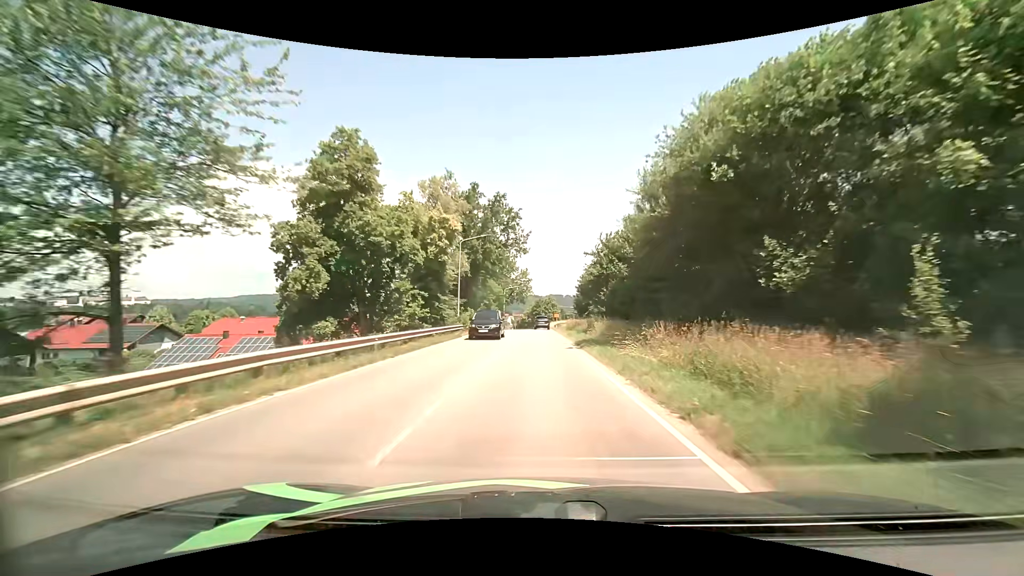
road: tertiary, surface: asphalt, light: Day
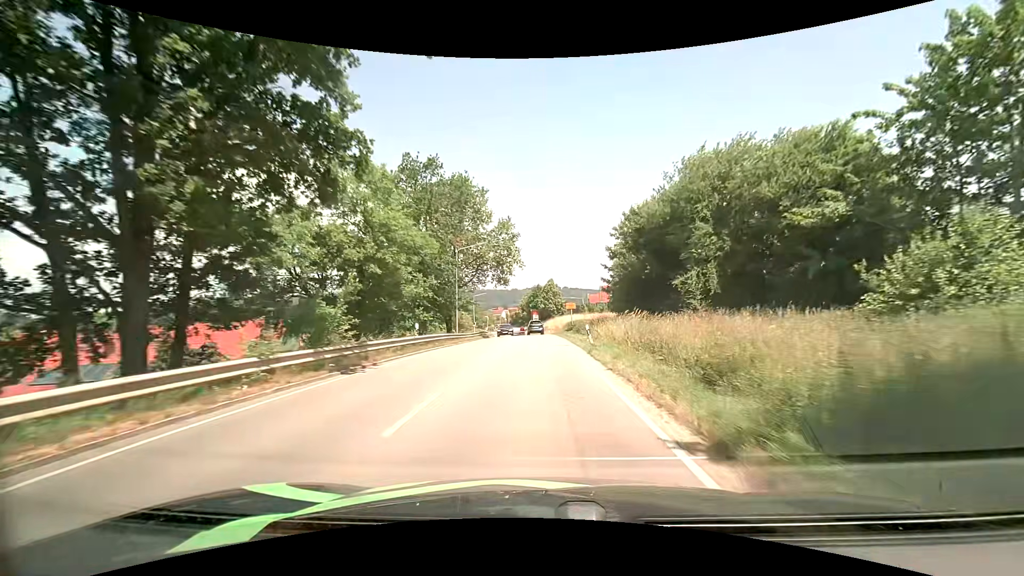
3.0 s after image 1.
(0.0, +46.6) m; 0°
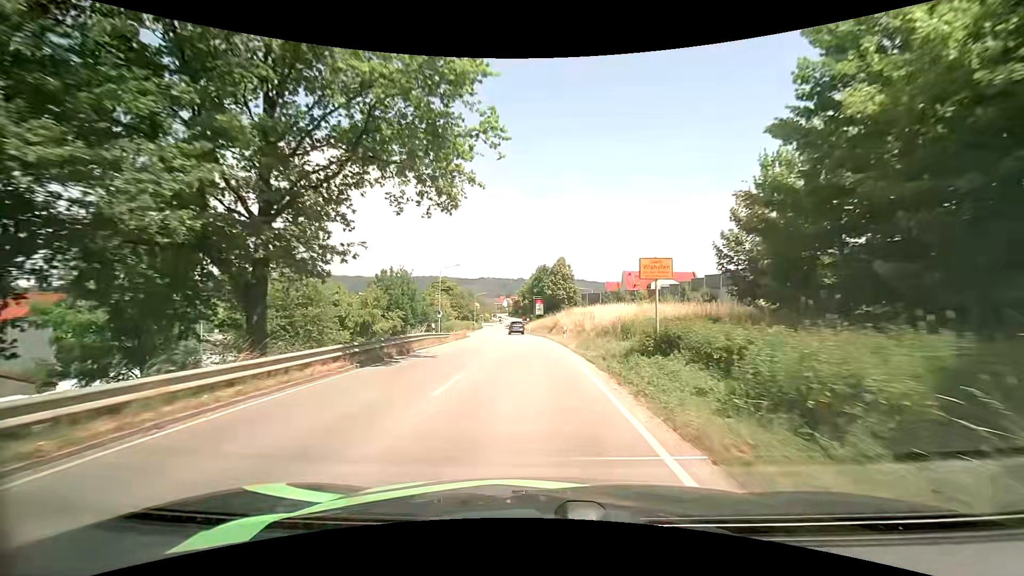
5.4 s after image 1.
(+0.1, +33.0) m; 0°
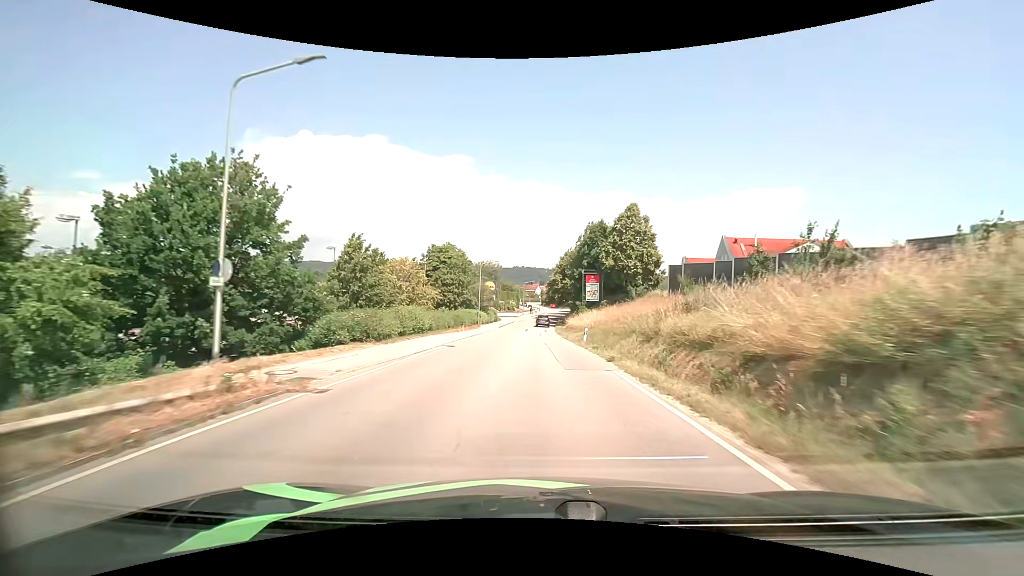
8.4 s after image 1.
(-1.9, +42.2) m; -4°
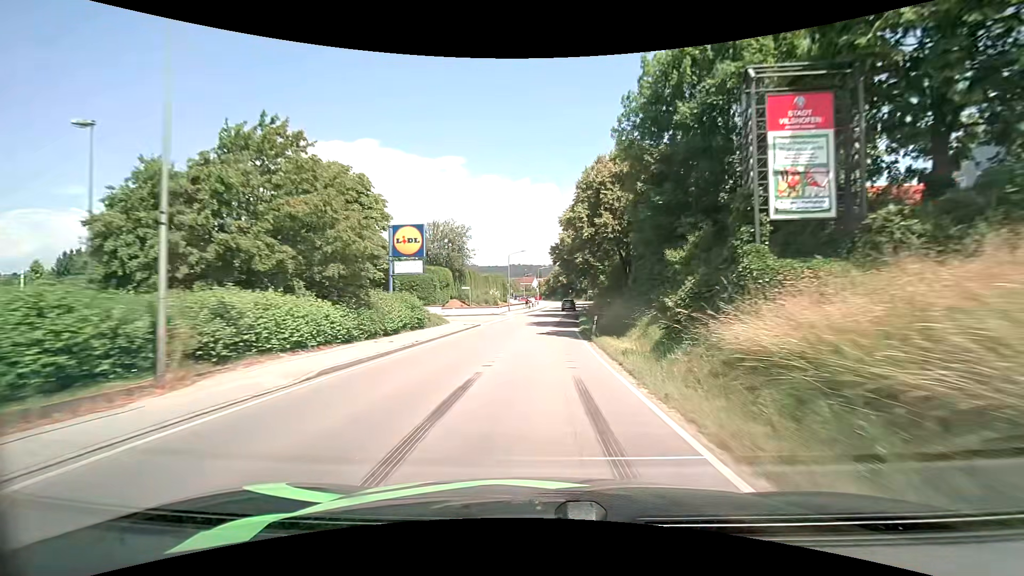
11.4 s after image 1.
(0.0, +47.3) m; 0°
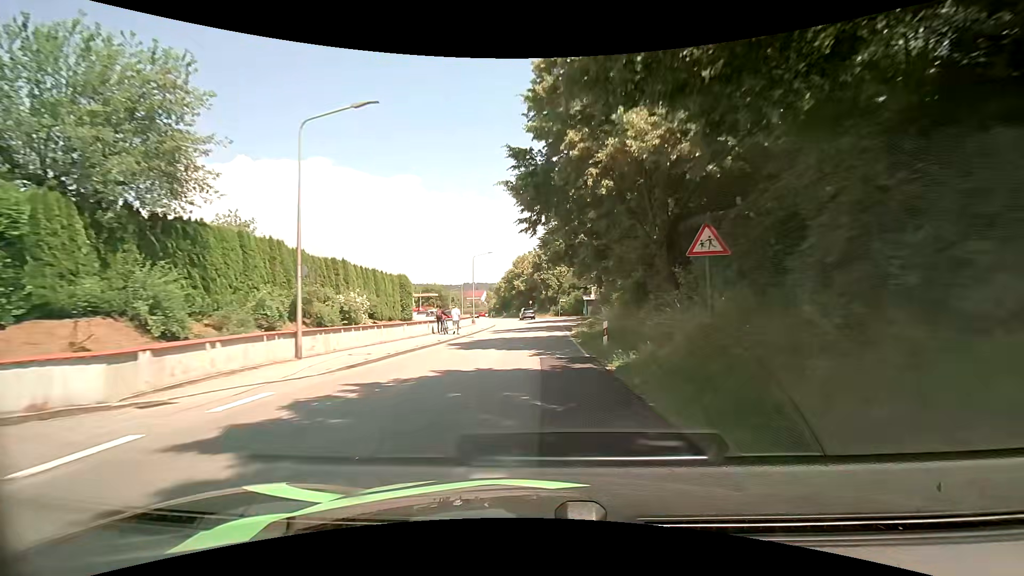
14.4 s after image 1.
(+1.9, +46.8) m; +5°
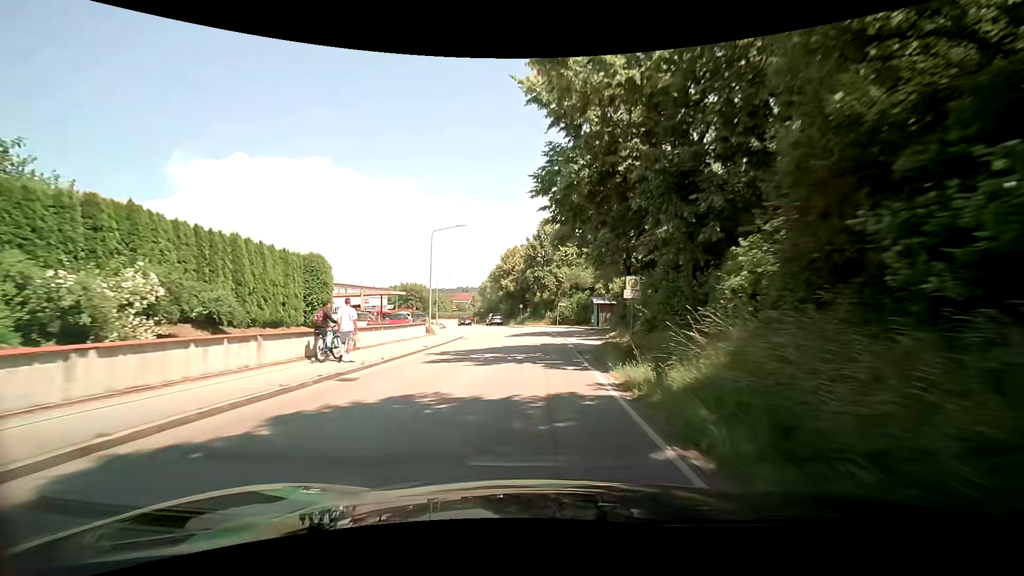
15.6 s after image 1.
(+0.1, +18.0) m; +1°
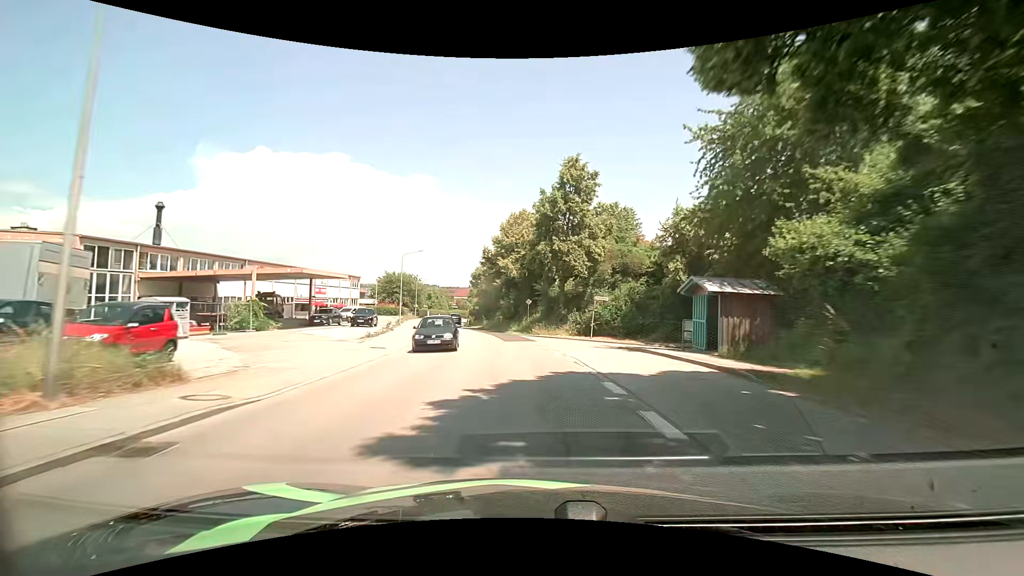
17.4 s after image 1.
(-0.1, +26.9) m; -1°
(0, +10) (-1, +20) (-3, +30) (-4, +40) (-7, +49) (-9, +59) (-12, +69) (-14, +79) (-15, +88) (-16, +98) m
